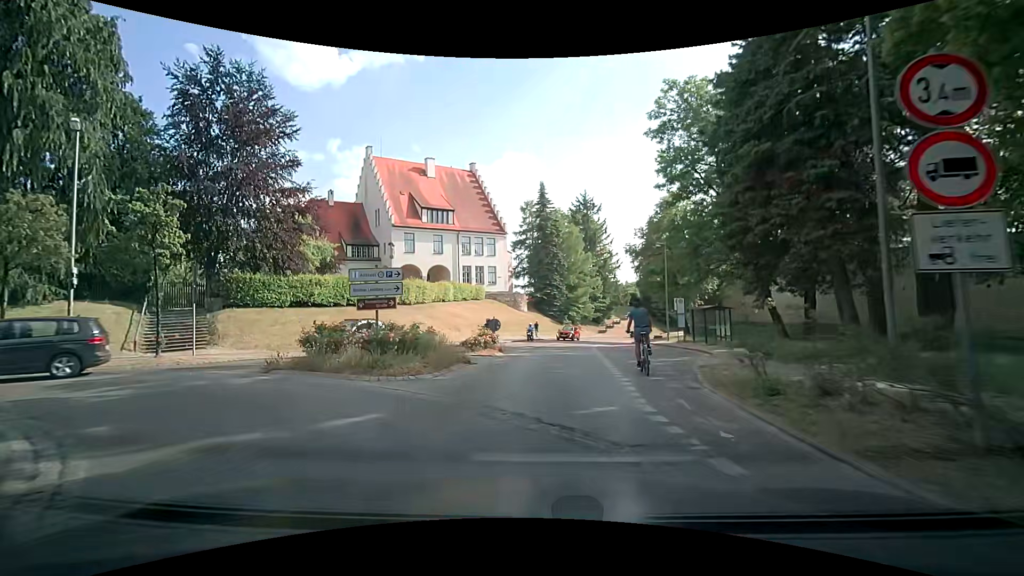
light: Day
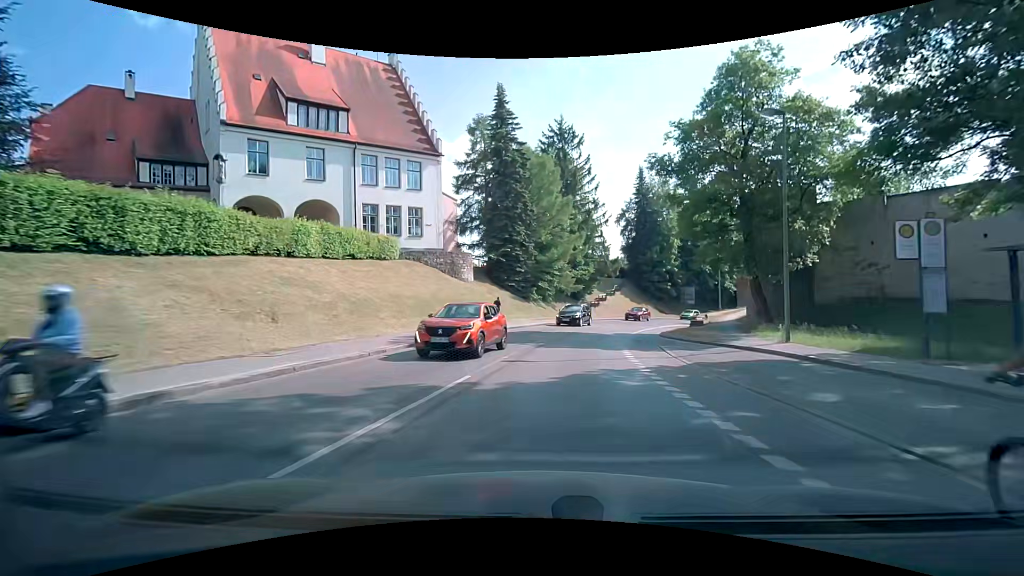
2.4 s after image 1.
(+0.6, +26.5) m; +4°
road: secondary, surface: asphalt
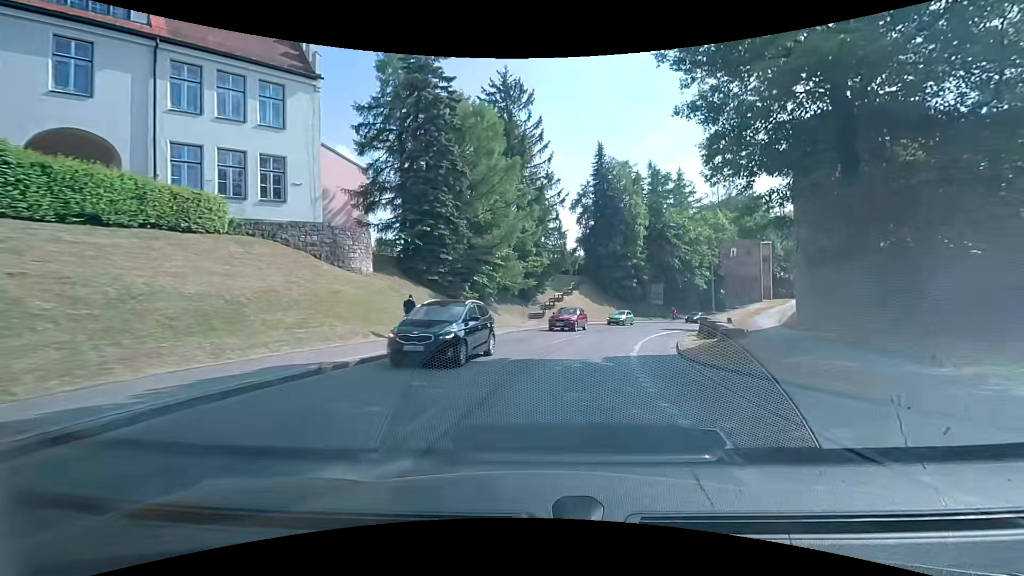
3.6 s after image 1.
(+0.8, +14.6) m; +6°
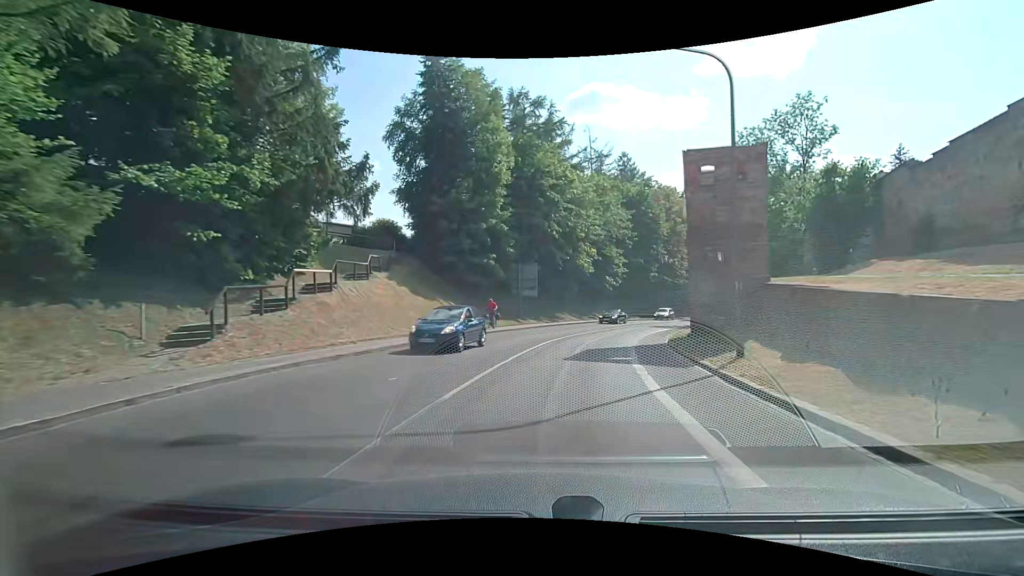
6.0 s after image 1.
(+4.5, +29.5) m; +17°
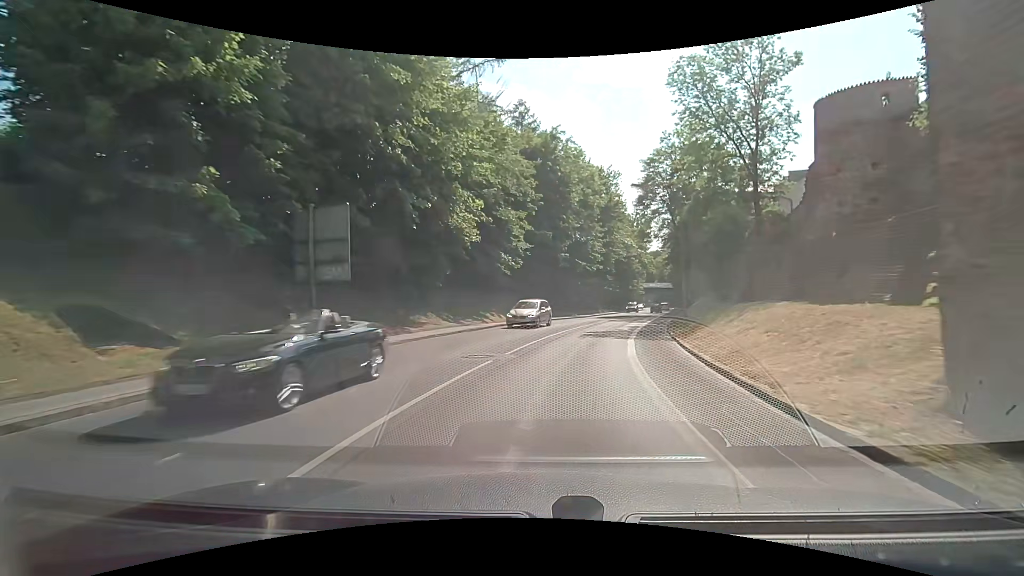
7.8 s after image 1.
(+2.3, +22.4) m; +11°
(+1, +10) (+2, +20) (+4, +30) (+7, +39) (+10, +49) (+12, +58) (+15, +68) (+18, +78) (+21, +87) (+24, +97) m
